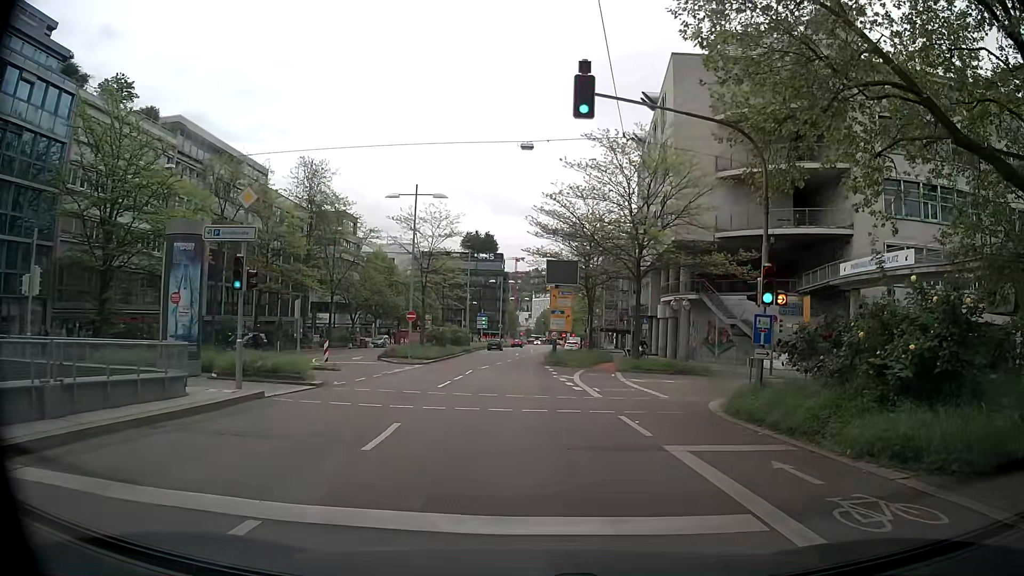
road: secondary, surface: asphalt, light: Day
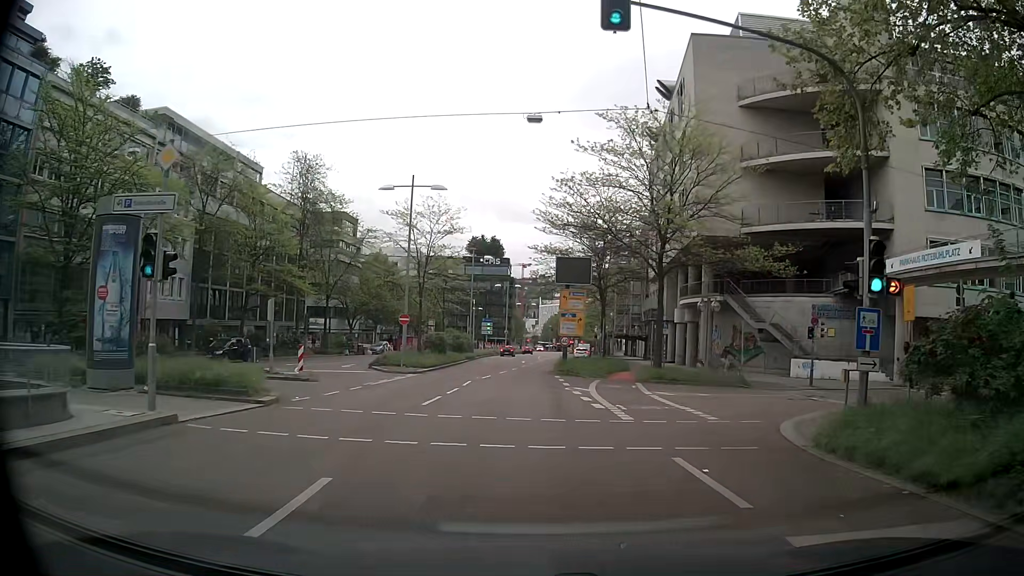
(-0.1, +4.7) m; -1°
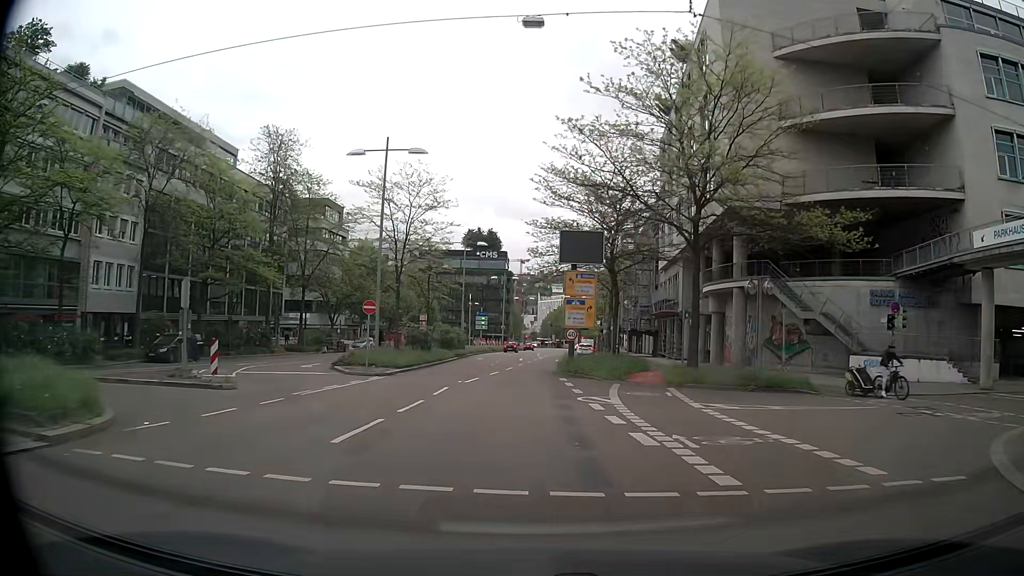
(+0.1, +8.0) m; +1°
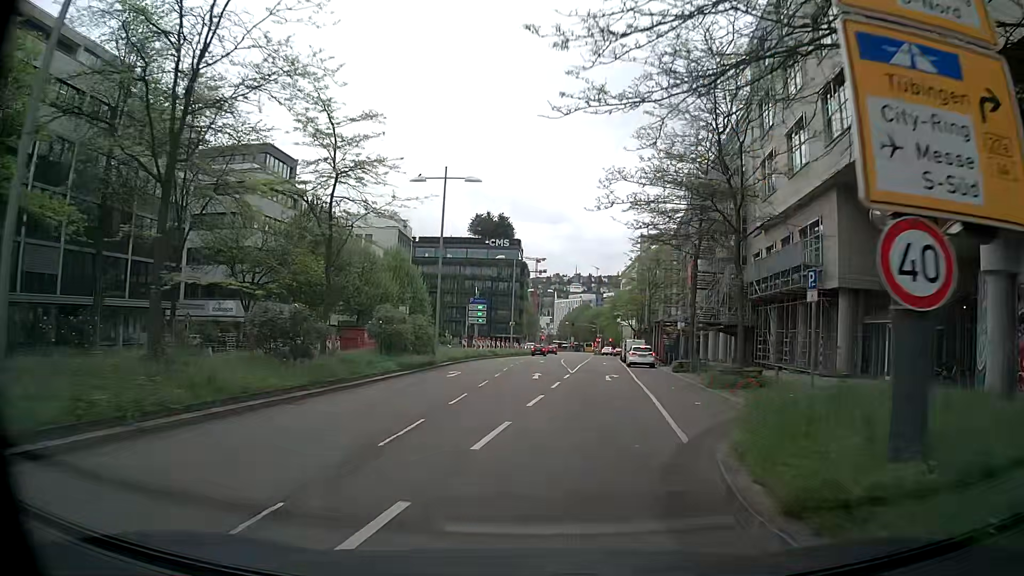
(-0.7, +28.5) m; -2°
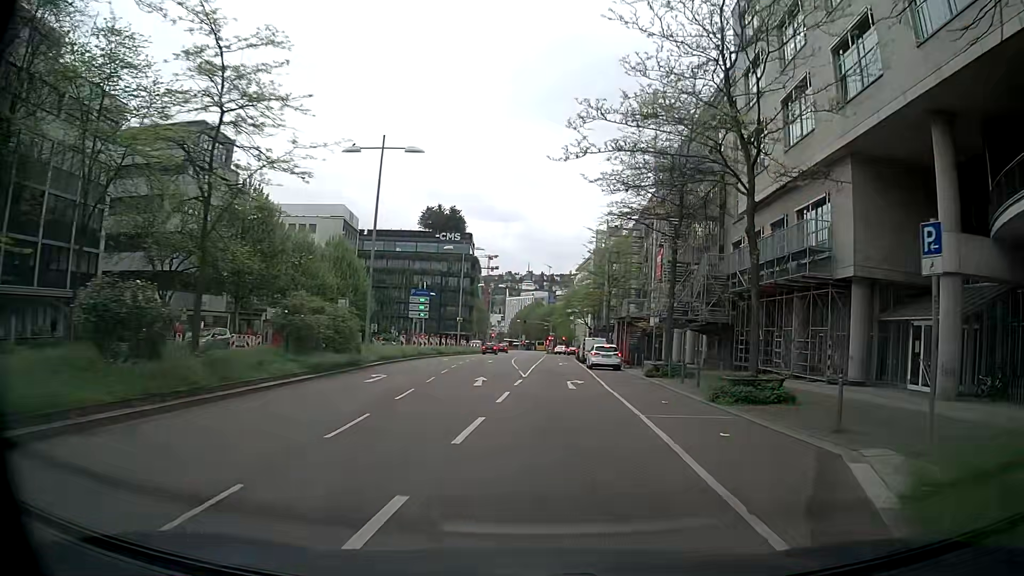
(+0.1, +6.0) m; +4°
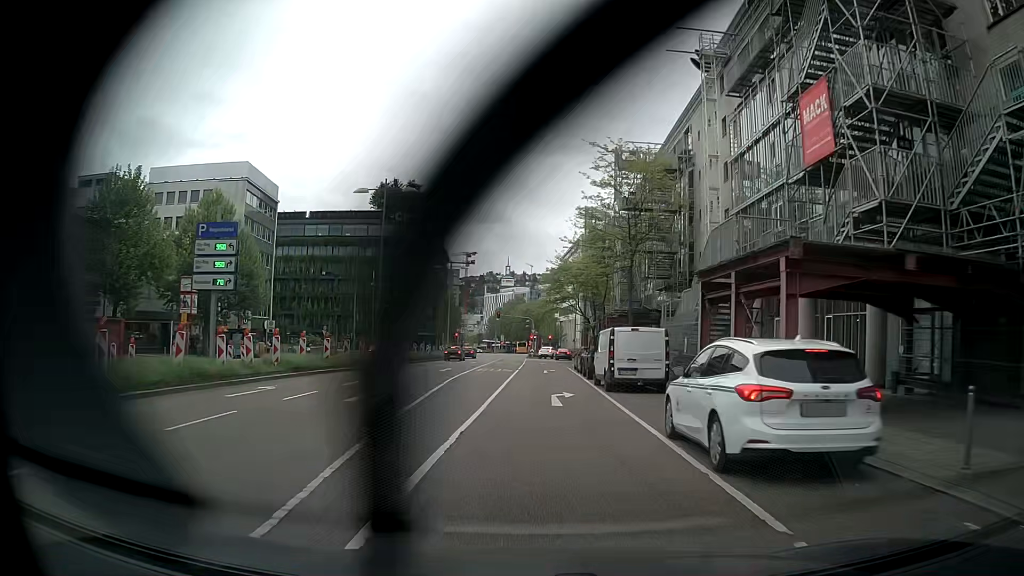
(+1.3, +30.4) m; +2°
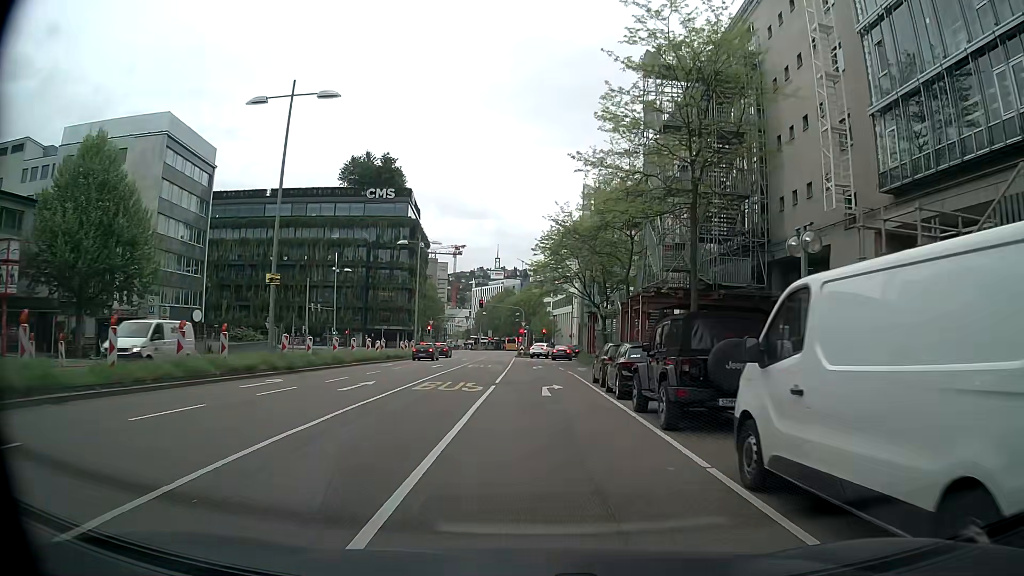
(+0.1, +17.9) m; +1°
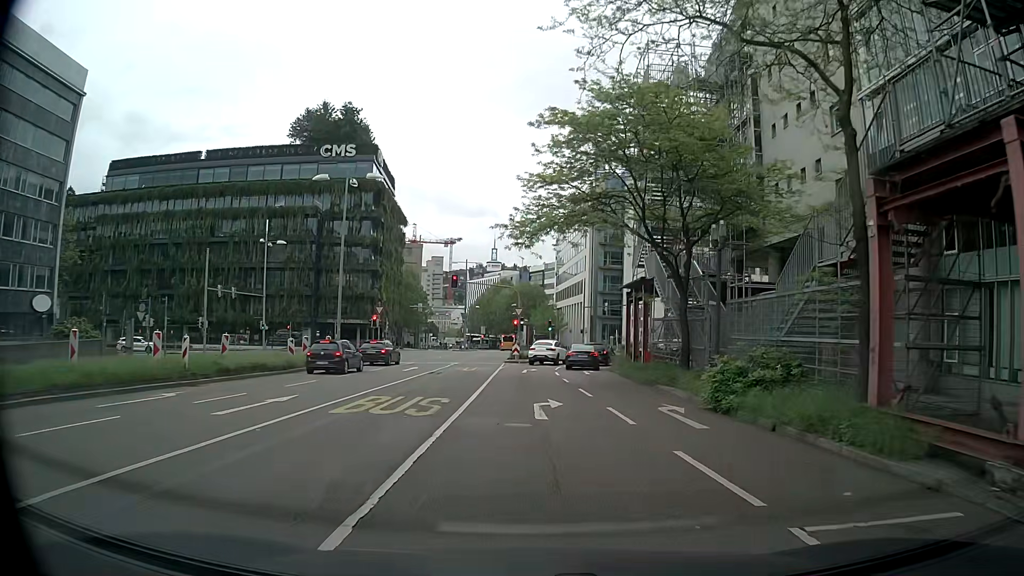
(+0.1, +26.9) m; +1°
(0, +10) (0, +20) (-1, +30) (0, +40) (+1, +50) (+6, +59) (+13, +66) (+21, +71) (+31, +74) (+41, +76) m
